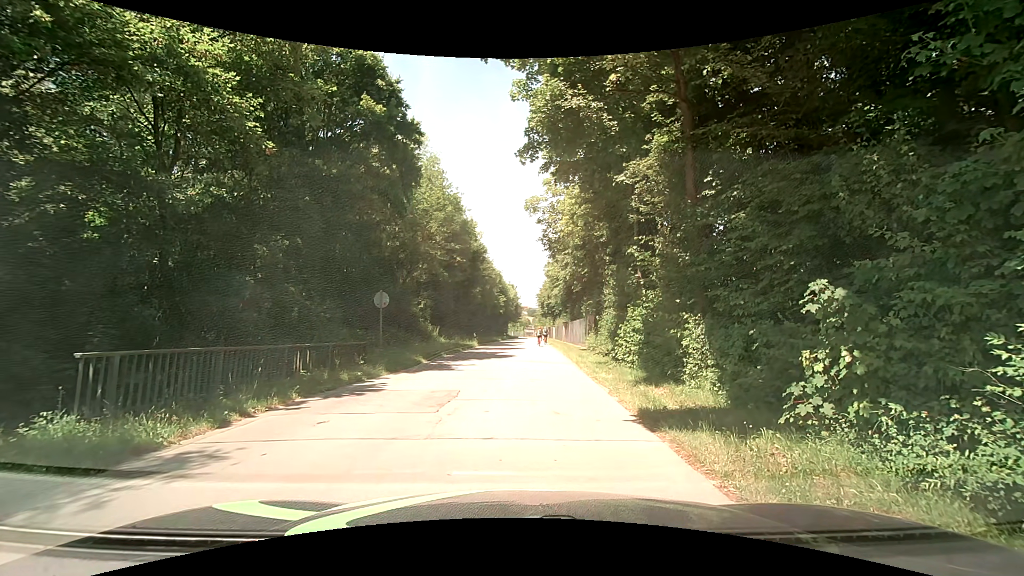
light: Day
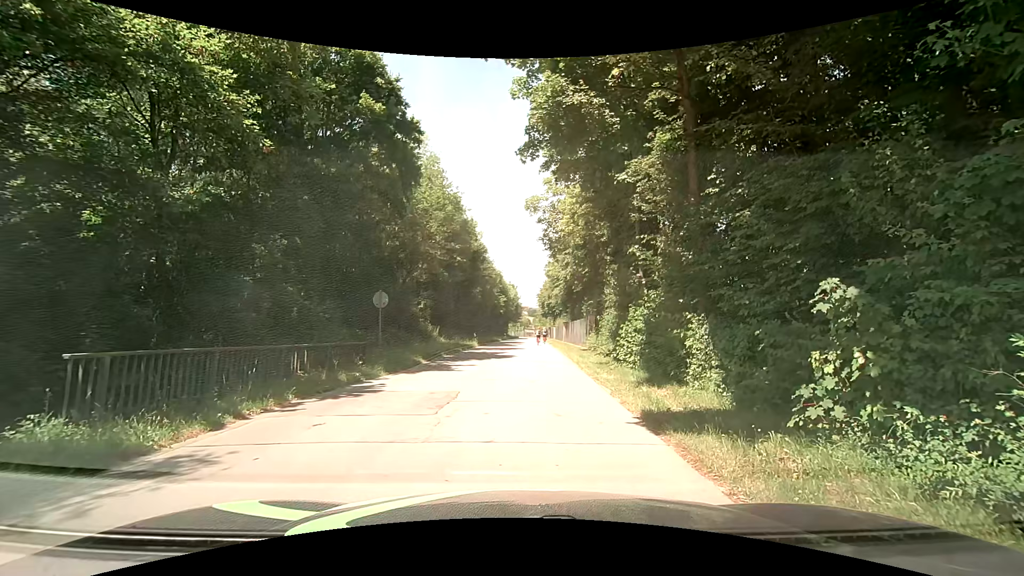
(0.0, +0.2) m; 0°
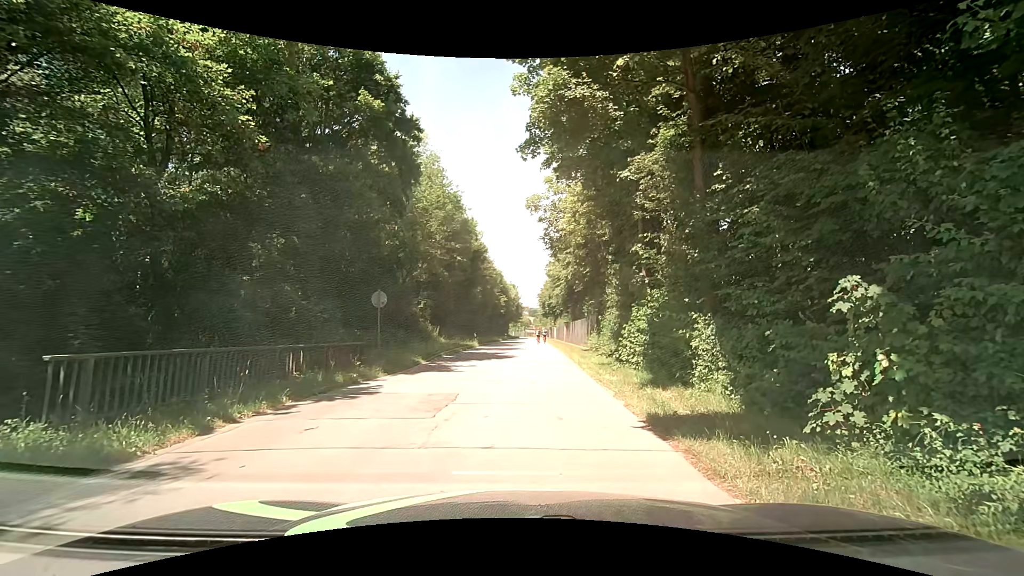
(0.0, +0.3) m; 0°
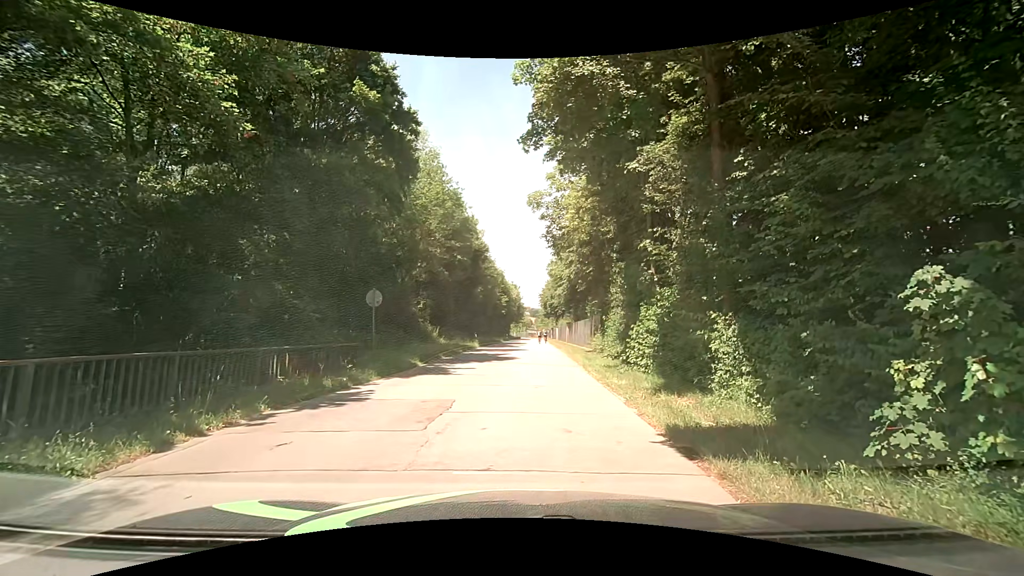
(0.0, +0.9) m; 0°
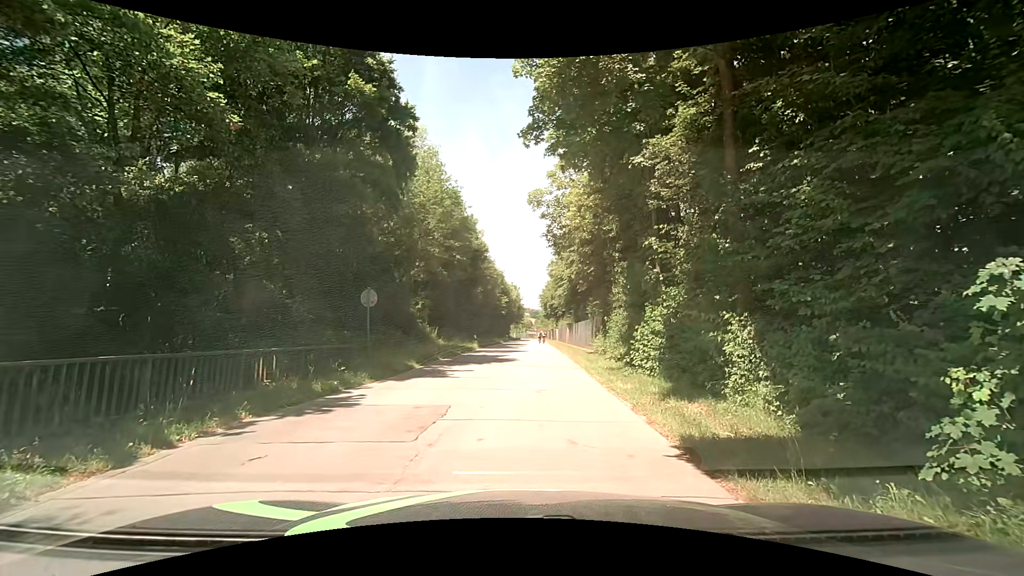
(0.0, +0.6) m; 0°
